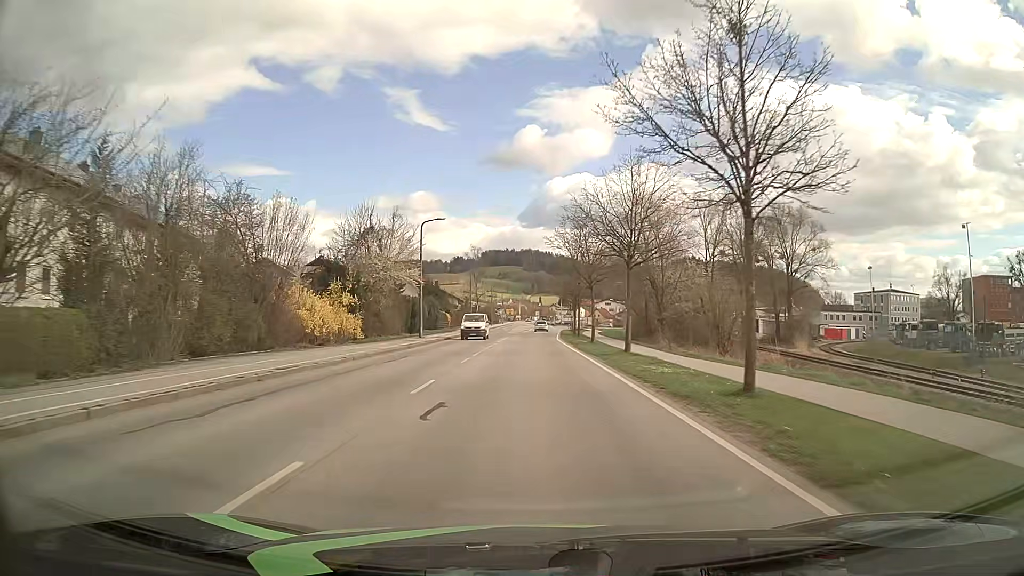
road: secondary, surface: asphalt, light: Day
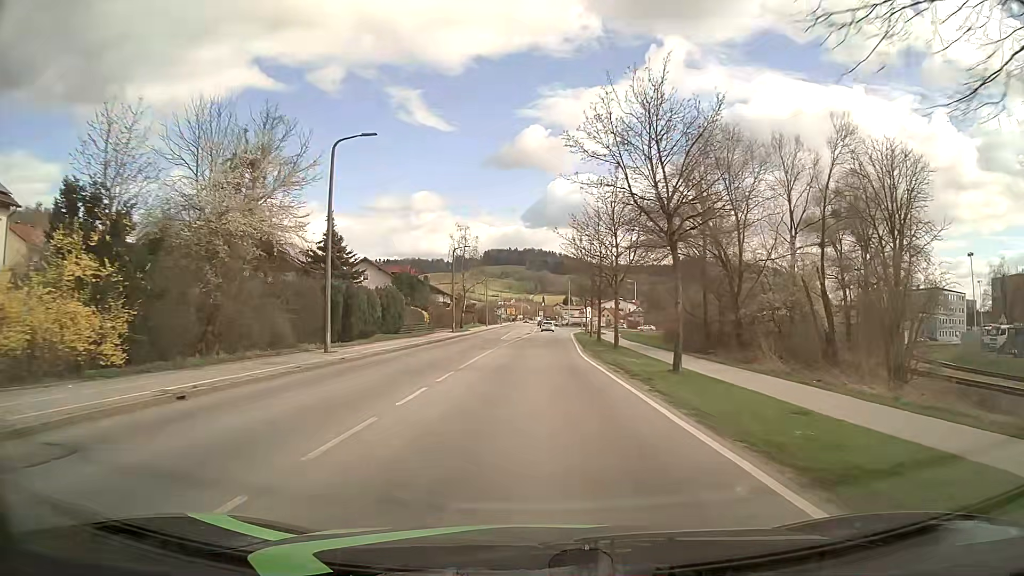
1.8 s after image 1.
(-0.2, +23.9) m; -1°
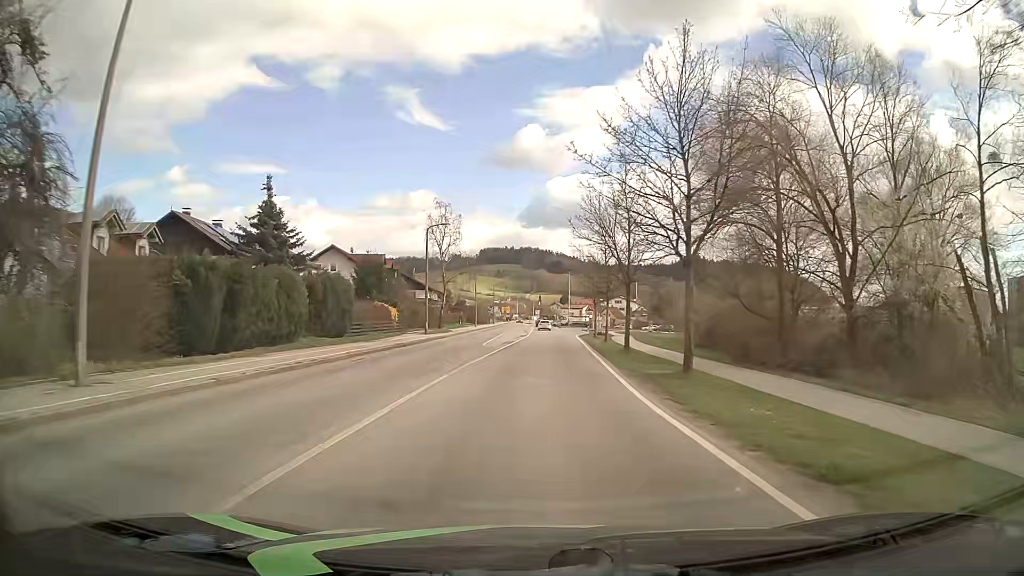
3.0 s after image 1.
(0.0, +15.9) m; 0°
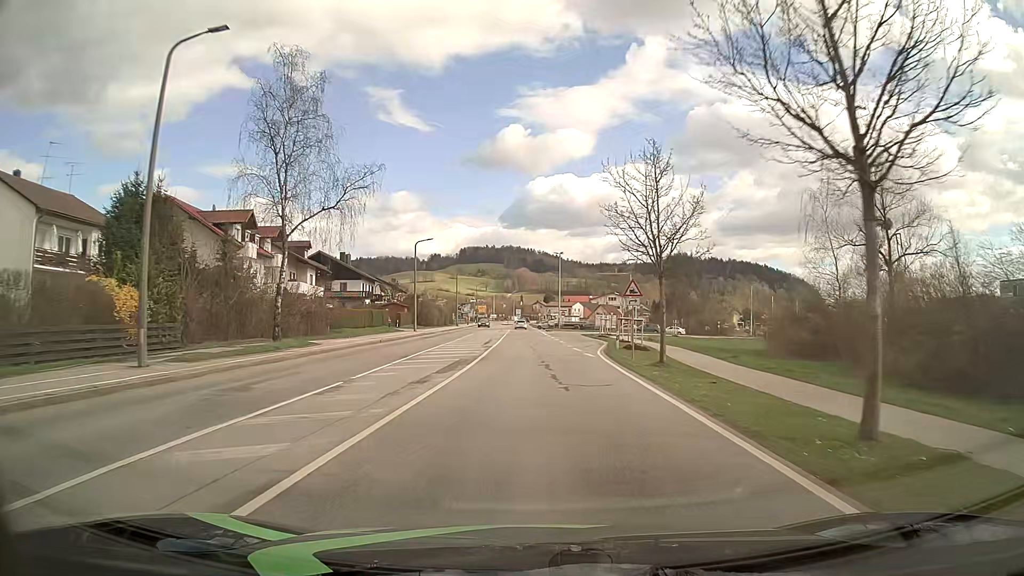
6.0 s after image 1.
(+0.6, +39.7) m; +1°
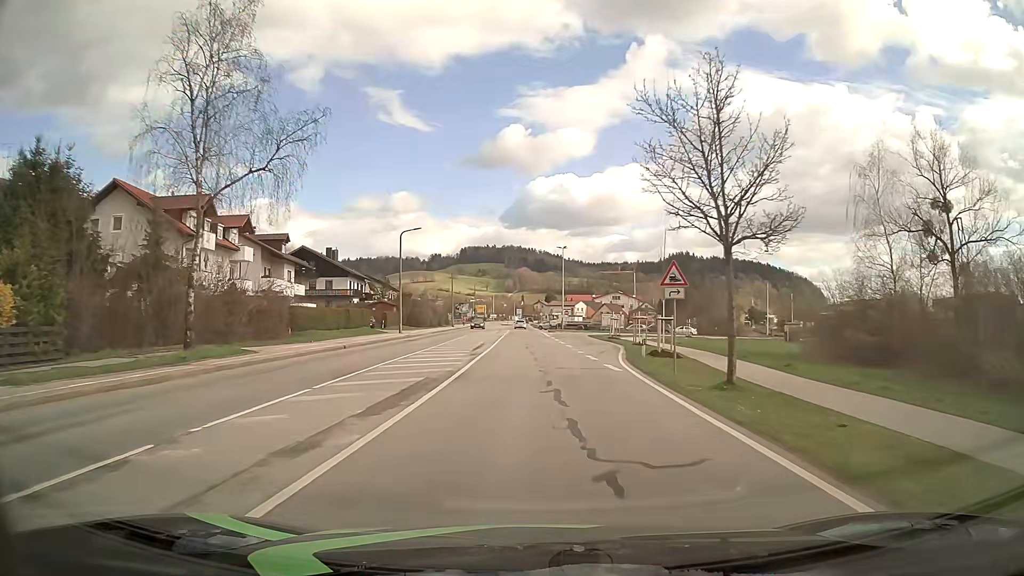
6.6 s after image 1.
(0.0, +7.9) m; 0°
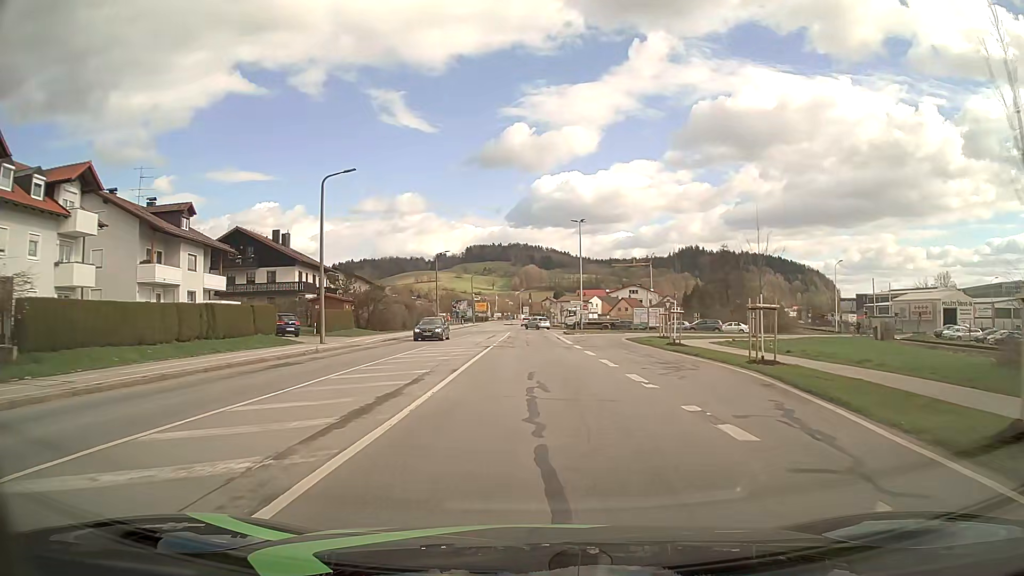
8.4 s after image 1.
(-0.1, +23.7) m; -1°
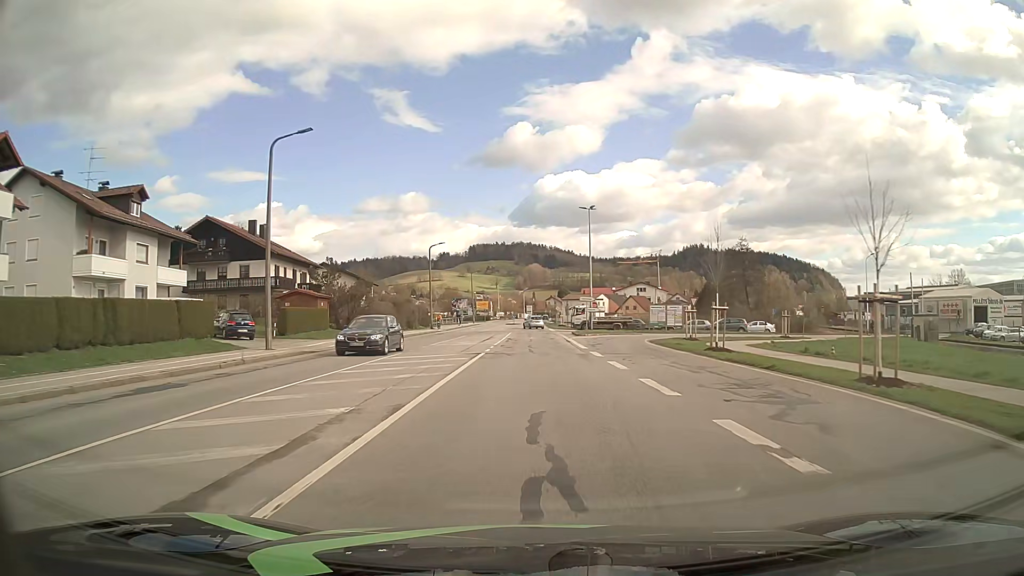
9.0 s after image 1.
(0.0, +7.9) m; 0°
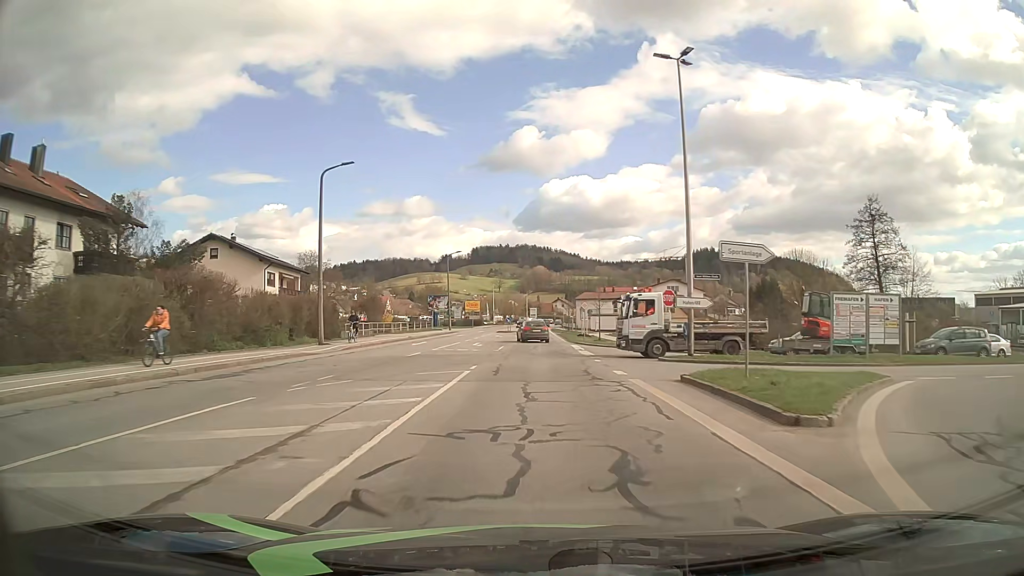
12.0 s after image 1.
(-0.1, +39.5) m; 0°
(0, +10) (0, +20) (0, +30) (0, +40) (0, +50) (0, +60) (0, +70) (+1, +80) (+1, +90) (+1, +100) m
